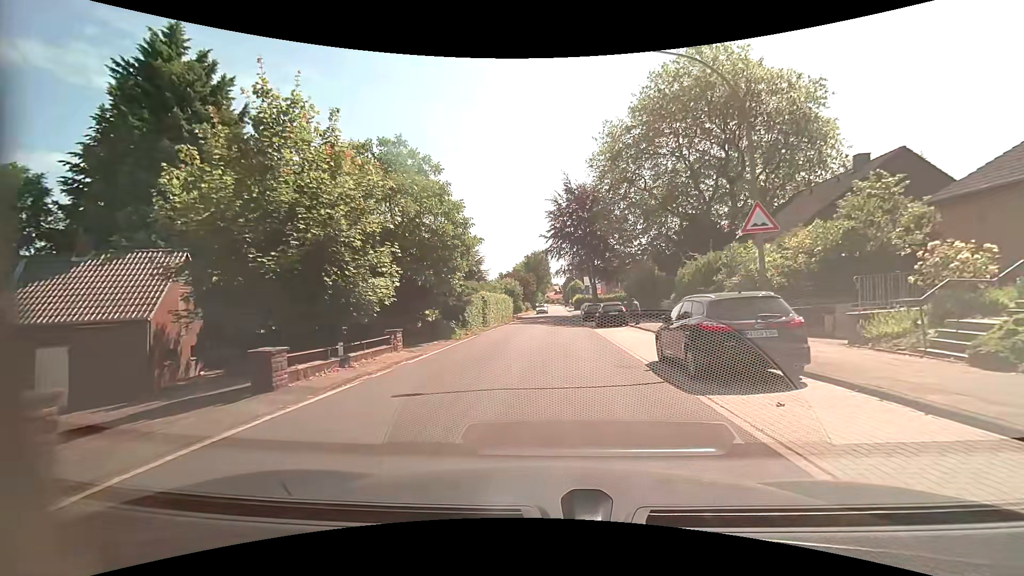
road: residential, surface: asphalt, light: Day
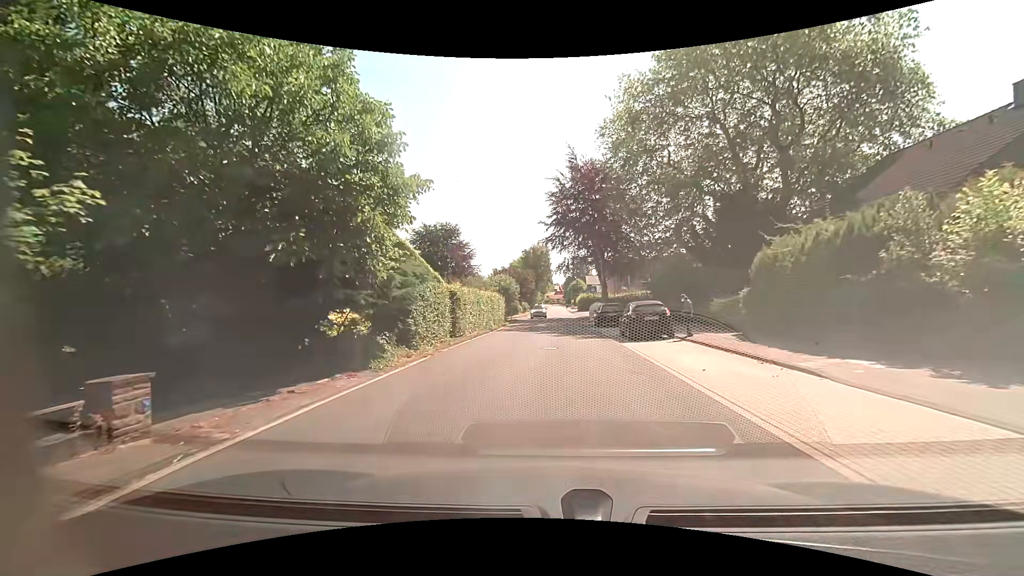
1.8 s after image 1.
(0.0, +10.4) m; +1°
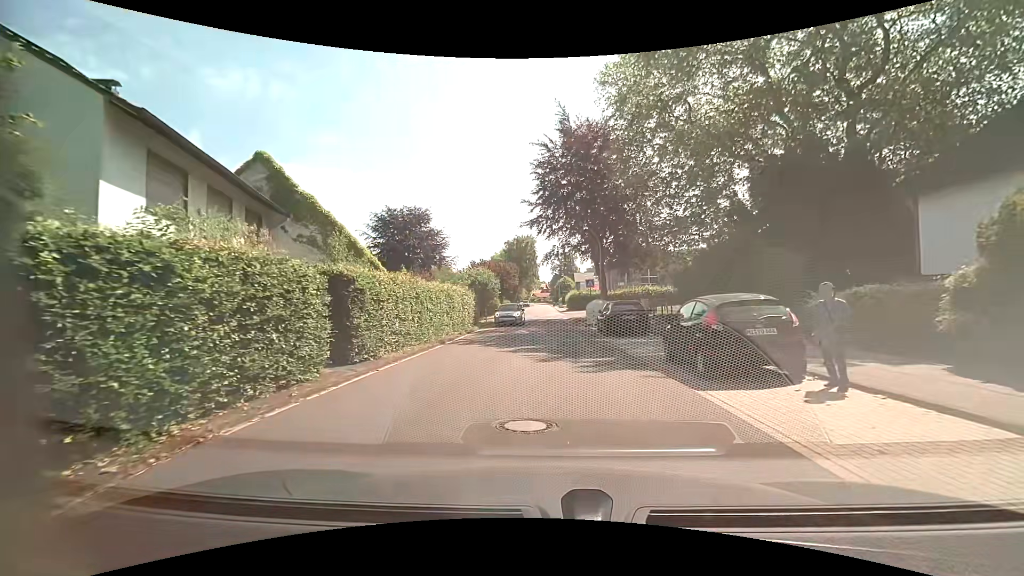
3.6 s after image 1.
(0.0, +10.5) m; +1°
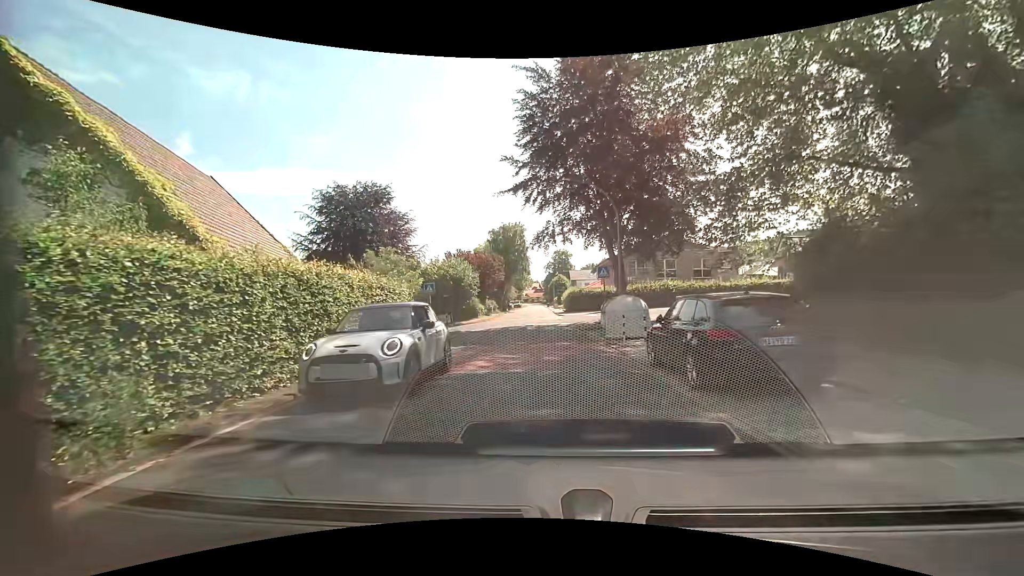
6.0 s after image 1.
(0.0, +13.0) m; 0°
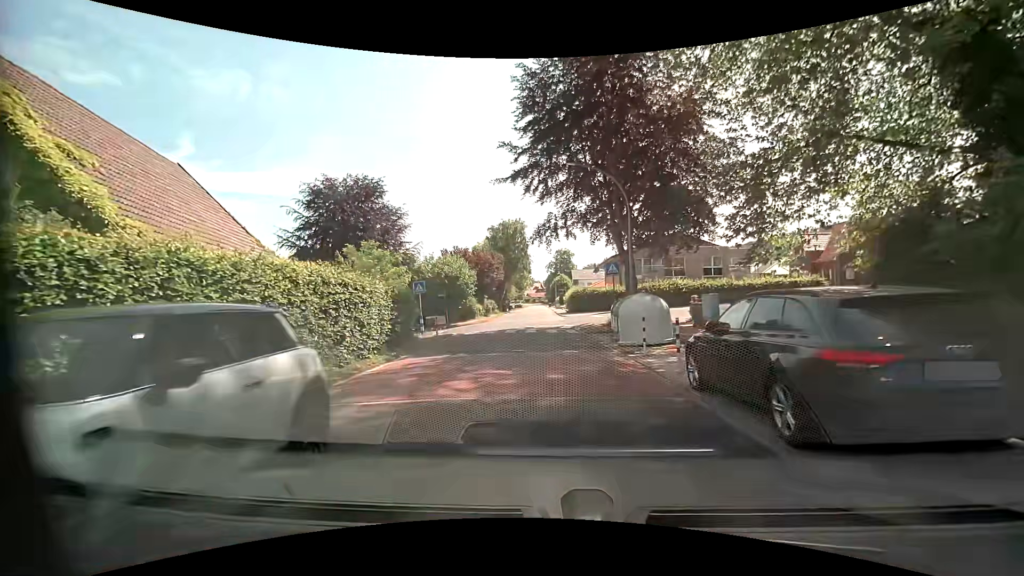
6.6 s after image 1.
(0.0, +2.8) m; -1°
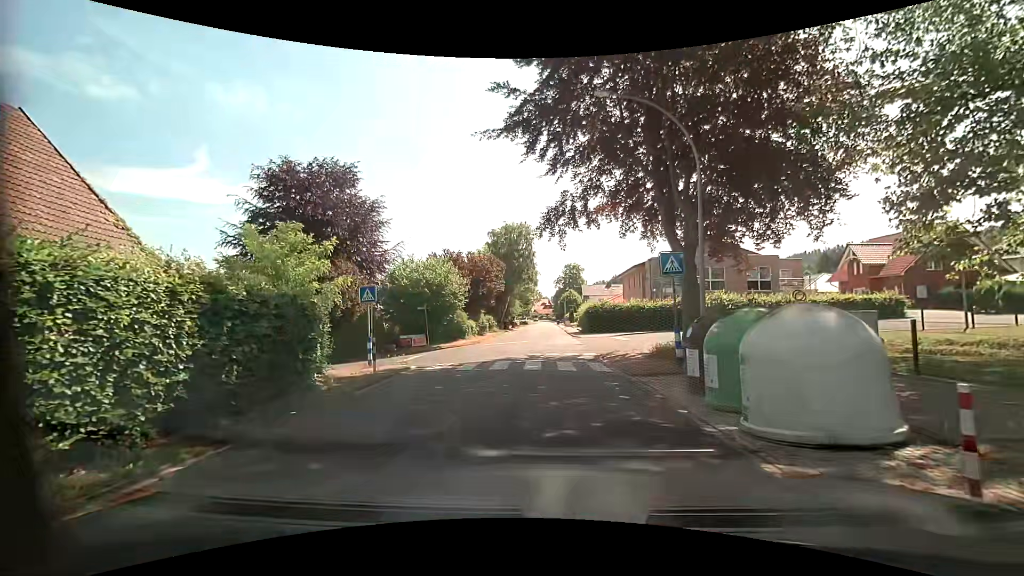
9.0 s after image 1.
(0.0, +9.1) m; -2°
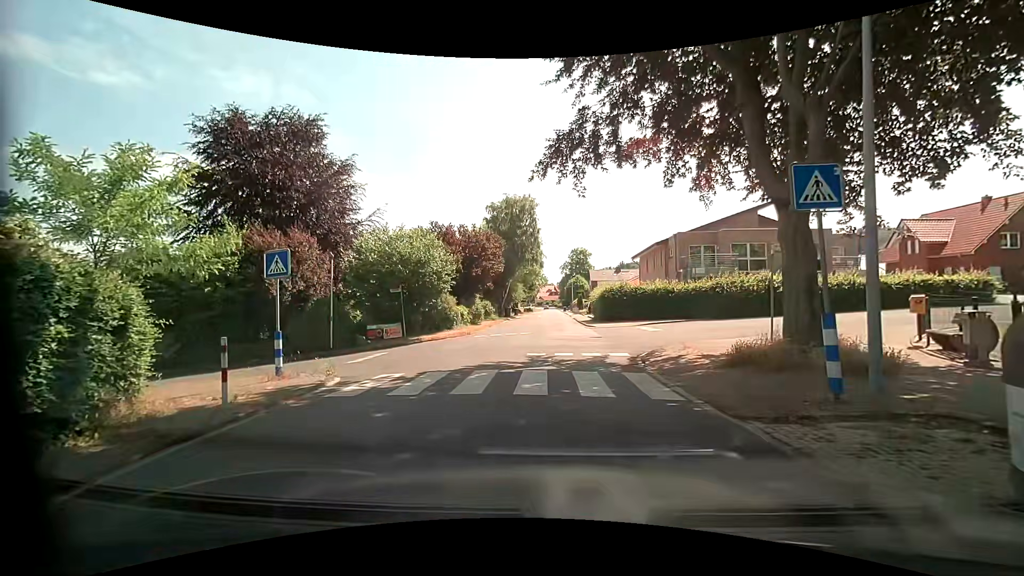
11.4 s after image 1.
(+0.2, +6.7) m; 0°
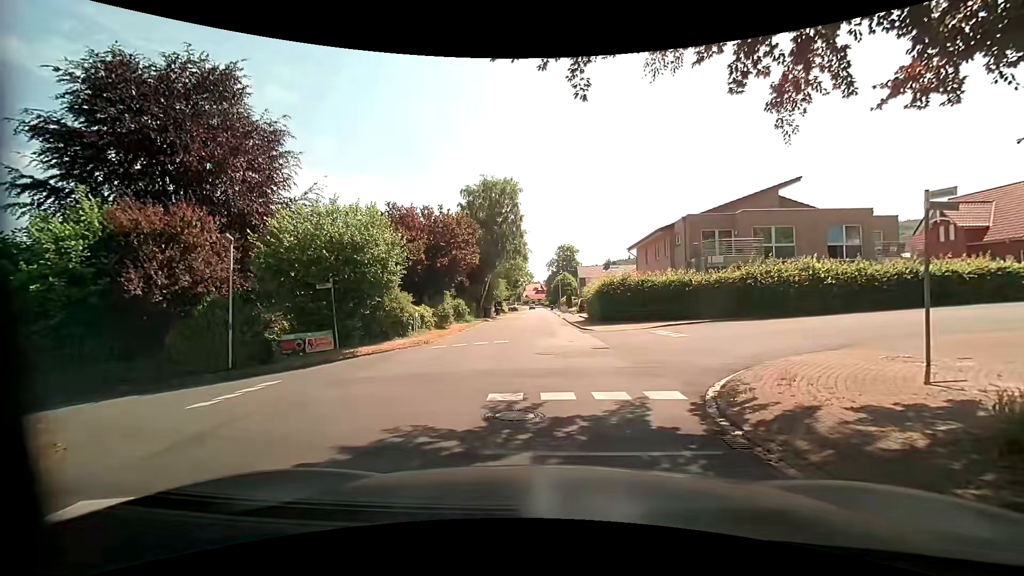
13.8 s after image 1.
(+0.1, +6.6) m; +1°
